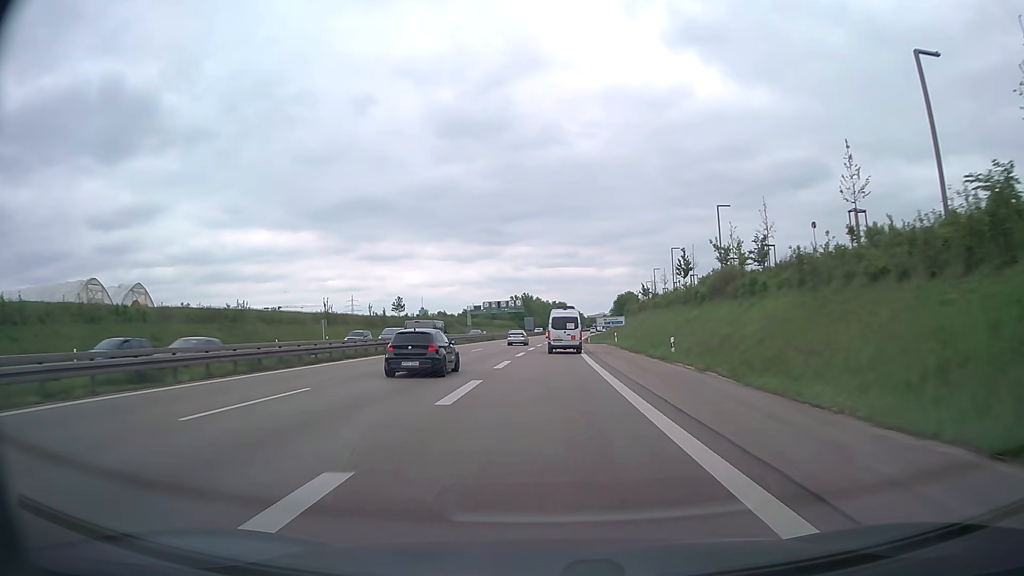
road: trunk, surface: asphalt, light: Day
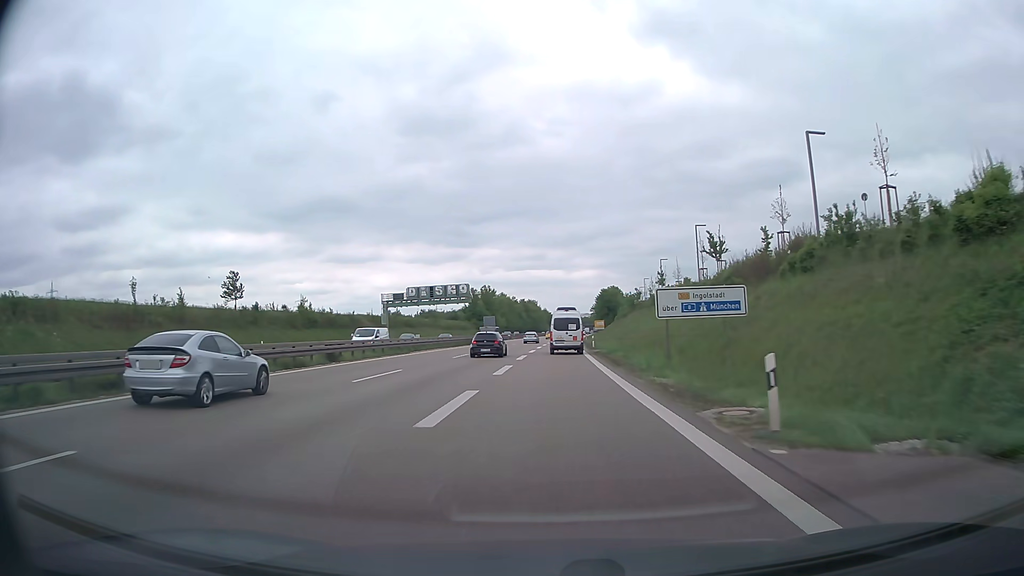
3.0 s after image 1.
(+1.2, +62.5) m; +3°
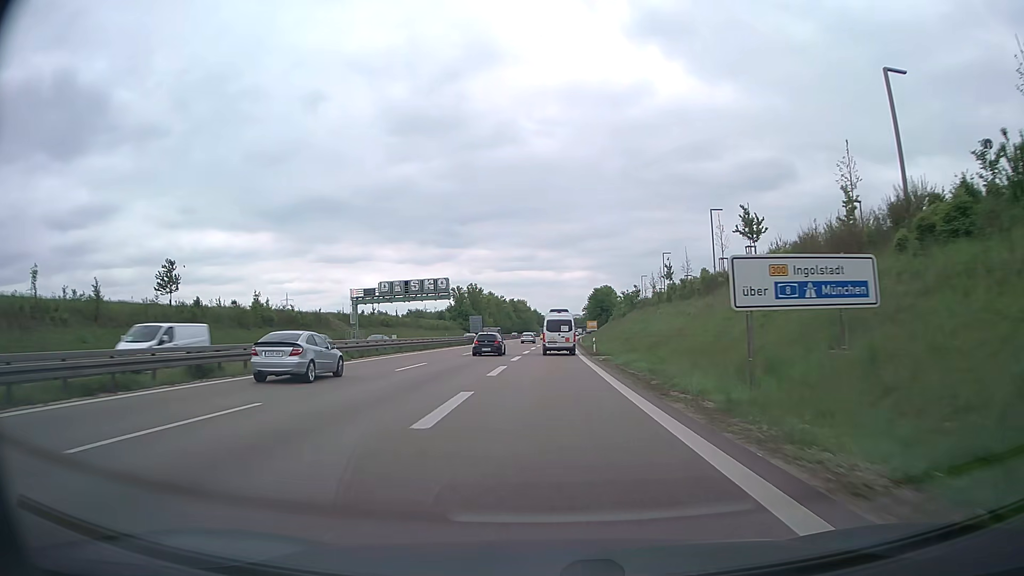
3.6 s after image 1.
(+0.1, +12.0) m; +1°
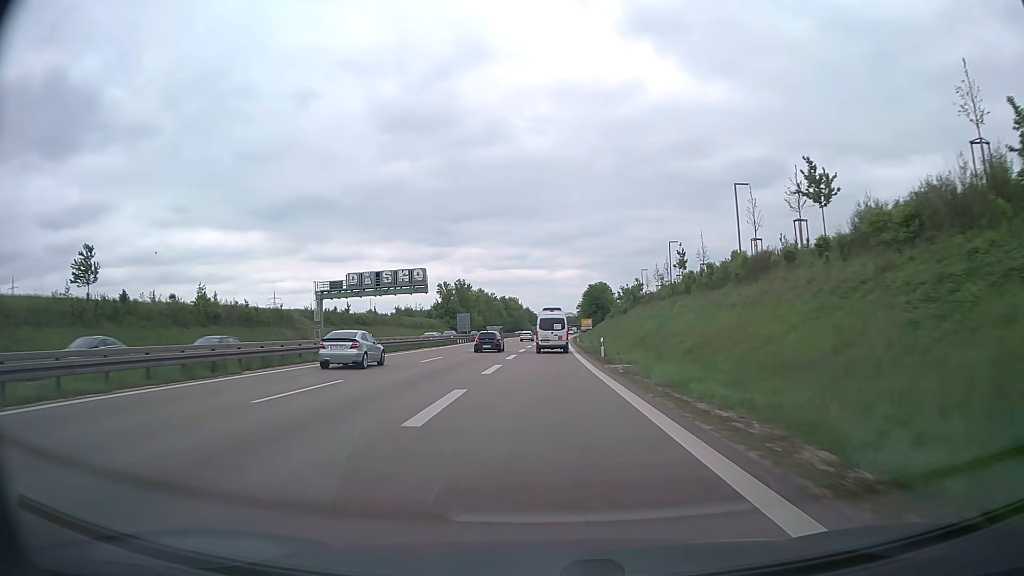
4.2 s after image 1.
(+0.1, +12.0) m; +1°
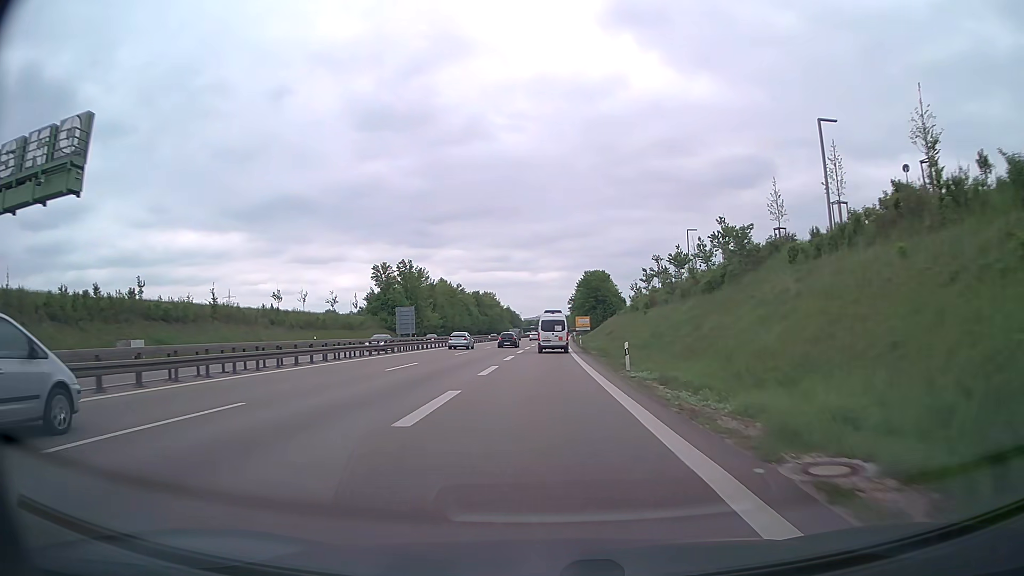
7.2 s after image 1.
(+0.7, +60.1) m; +1°
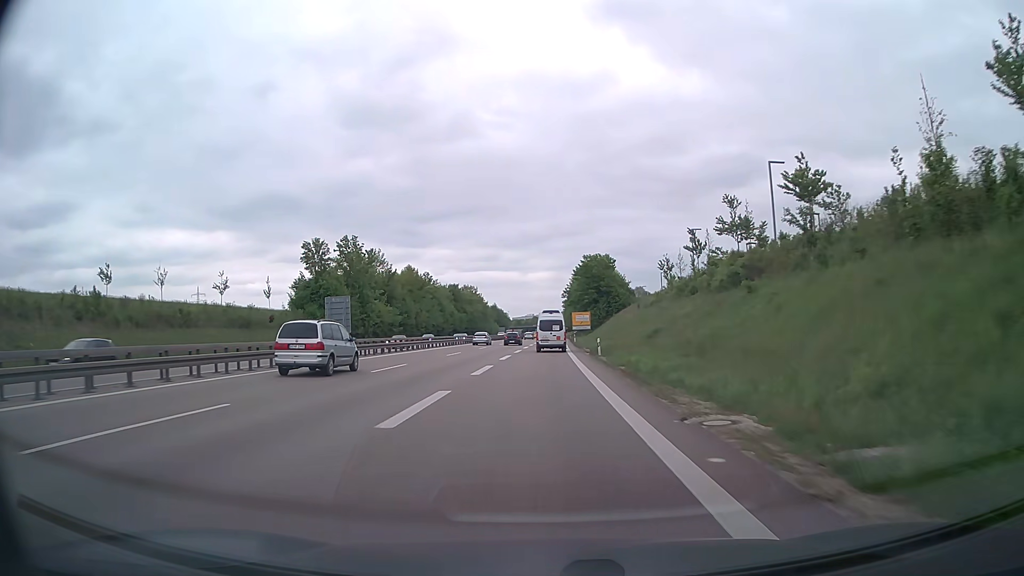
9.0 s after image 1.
(+0.4, +36.2) m; +1°
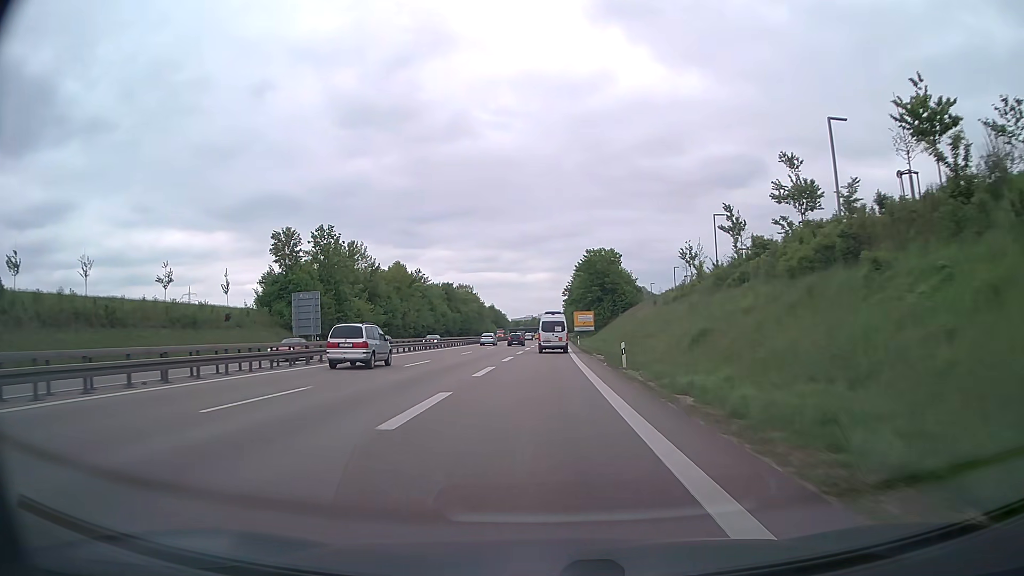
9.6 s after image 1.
(0.0, +12.1) m; 0°
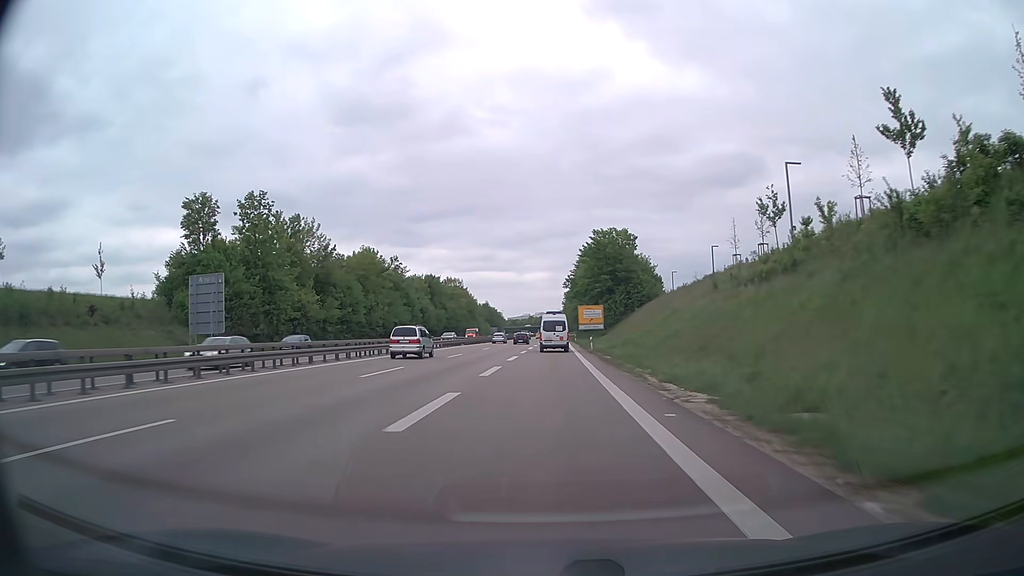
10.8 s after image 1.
(0.0, +24.2) m; 0°
(0, +10) (0, +20) (0, +30) (0, +40) (+1, +50) (+1, +60) (+1, +70) (+1, +80) (+2, +90) (+2, +100) m
